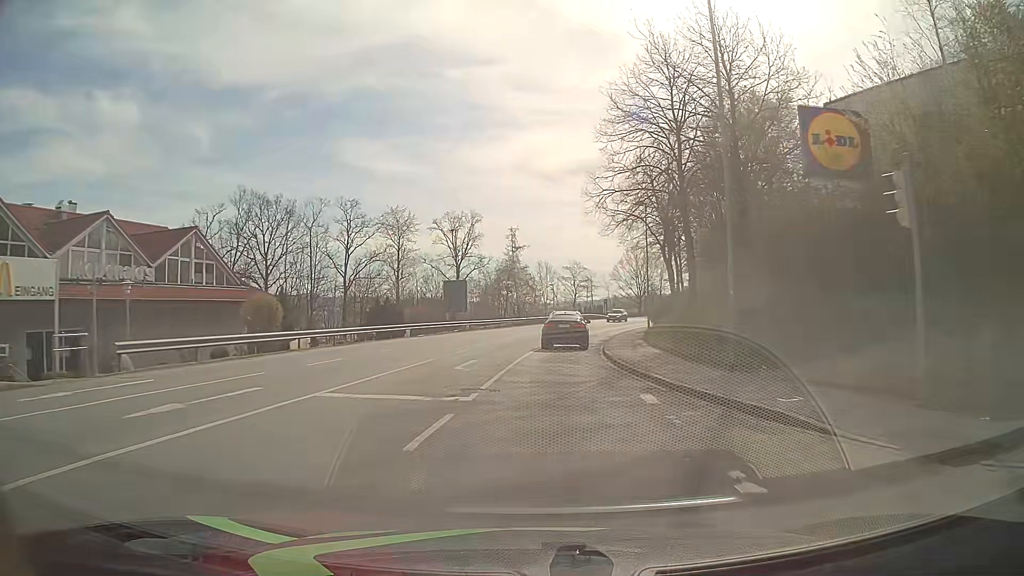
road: tertiary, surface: asphalt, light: Day
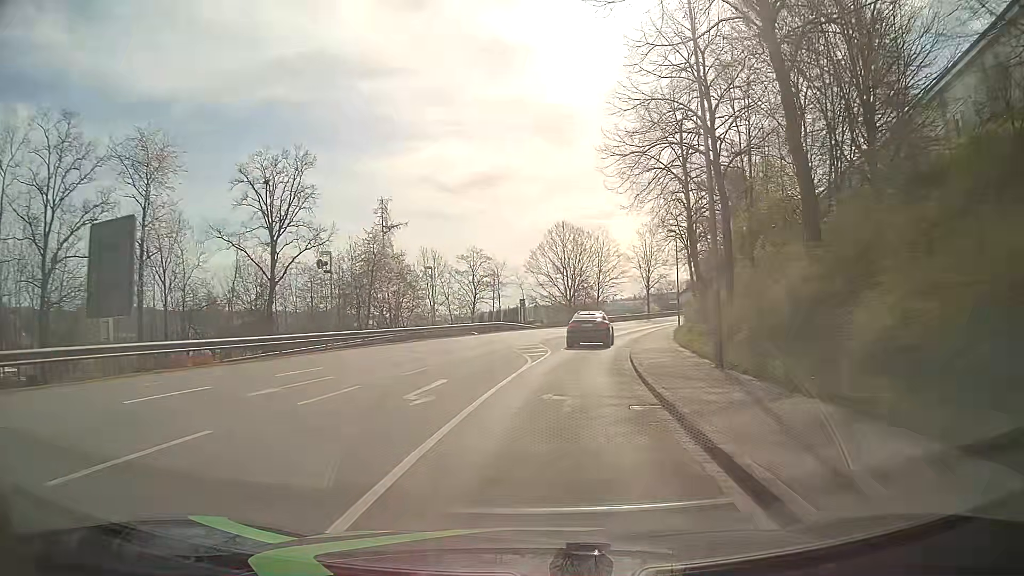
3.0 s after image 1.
(+2.2, +37.9) m; +8°
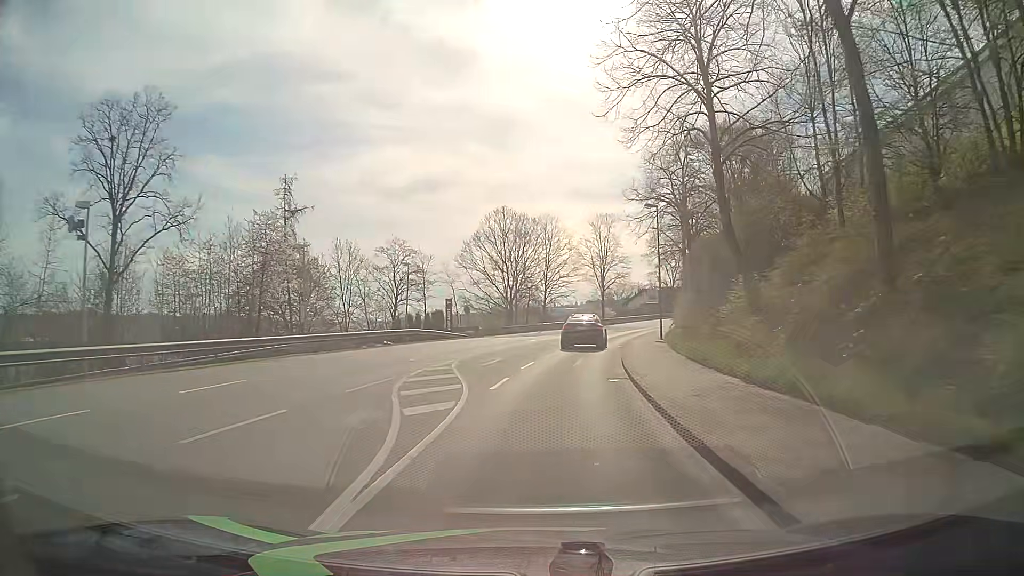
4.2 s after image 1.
(+0.8, +15.1) m; +6°
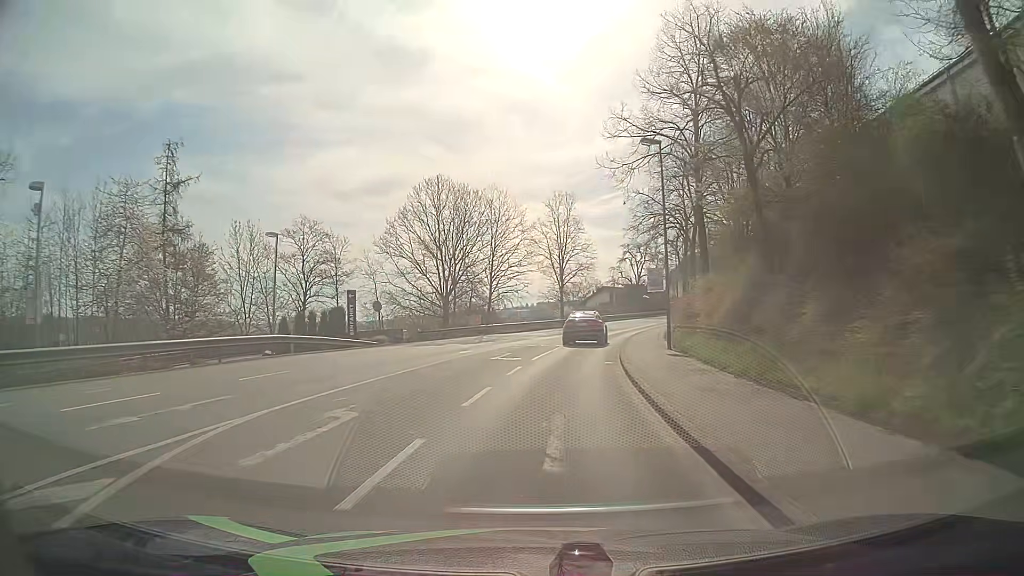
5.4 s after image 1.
(+0.4, +15.0) m; +4°
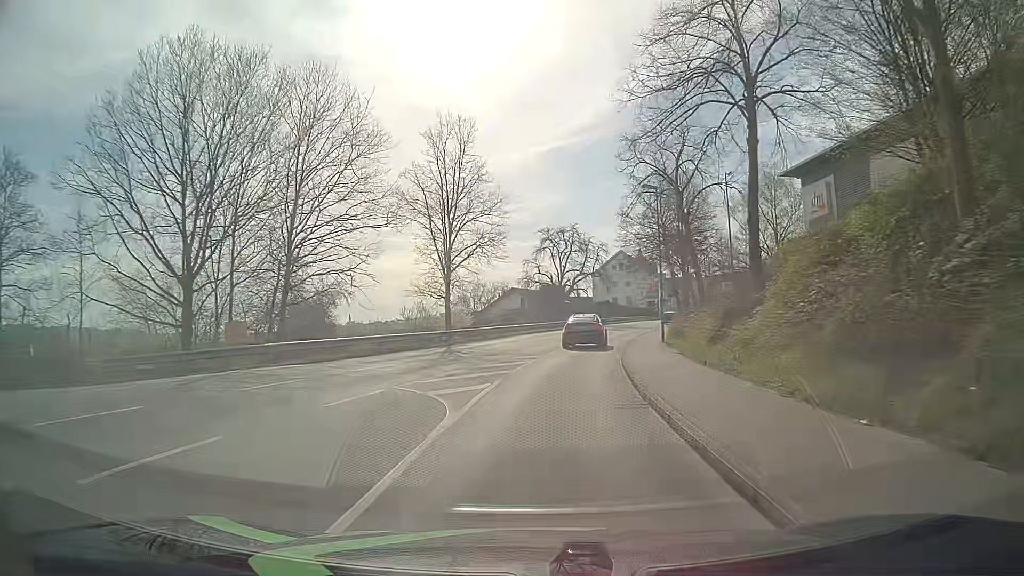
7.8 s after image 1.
(+1.9, +30.0) m; +8°
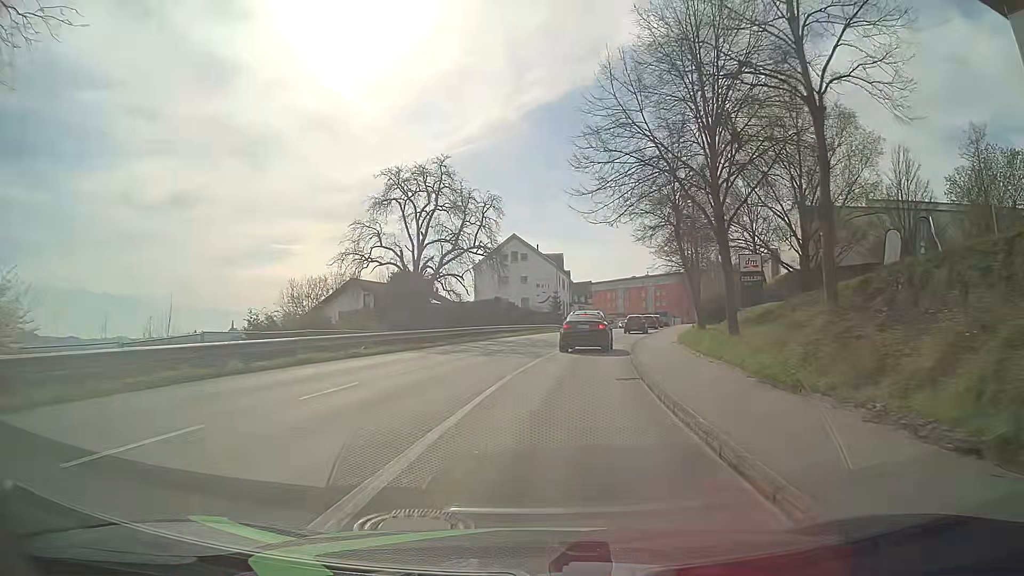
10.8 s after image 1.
(+2.9, +36.3) m; +10°
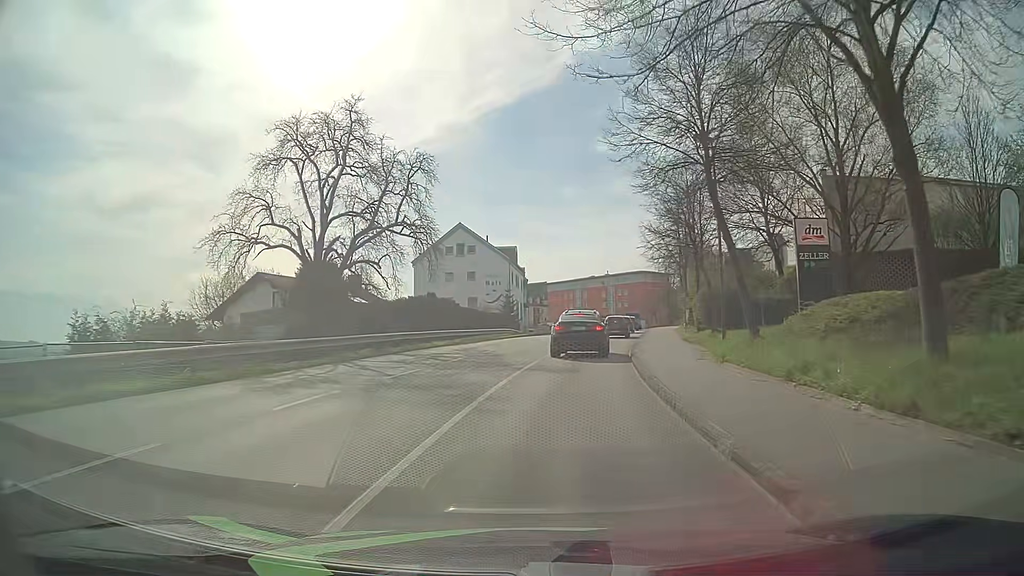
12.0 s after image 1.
(+0.5, +12.9) m; +4°
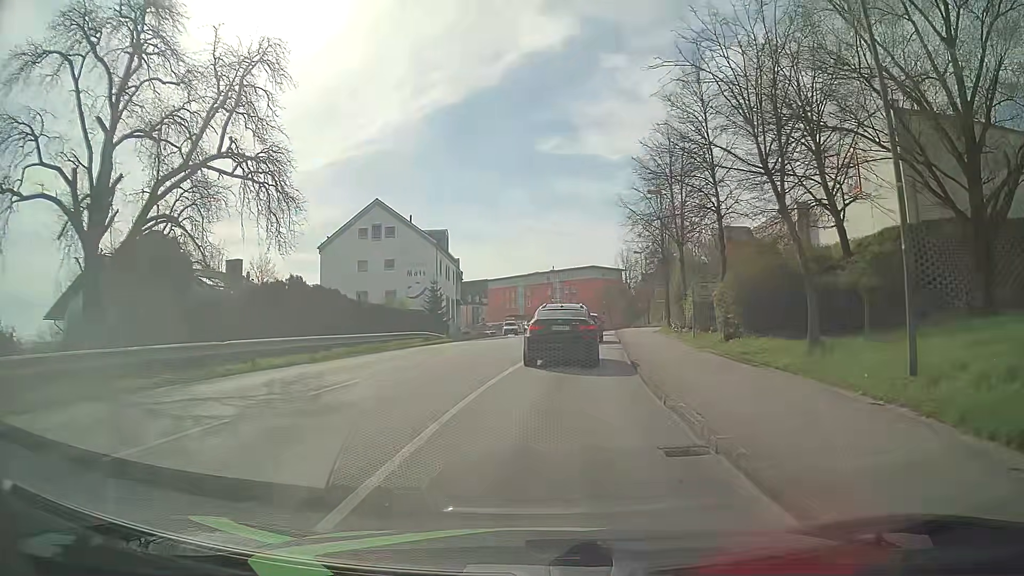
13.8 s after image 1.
(+0.7, +15.5) m; +5°
(0, +10) (+1, +20) (+2, +30) (+3, +40) (+4, +50) (+5, +60) (+6, +70) (+6, +80) (+5, +90) (+4, +100) m
